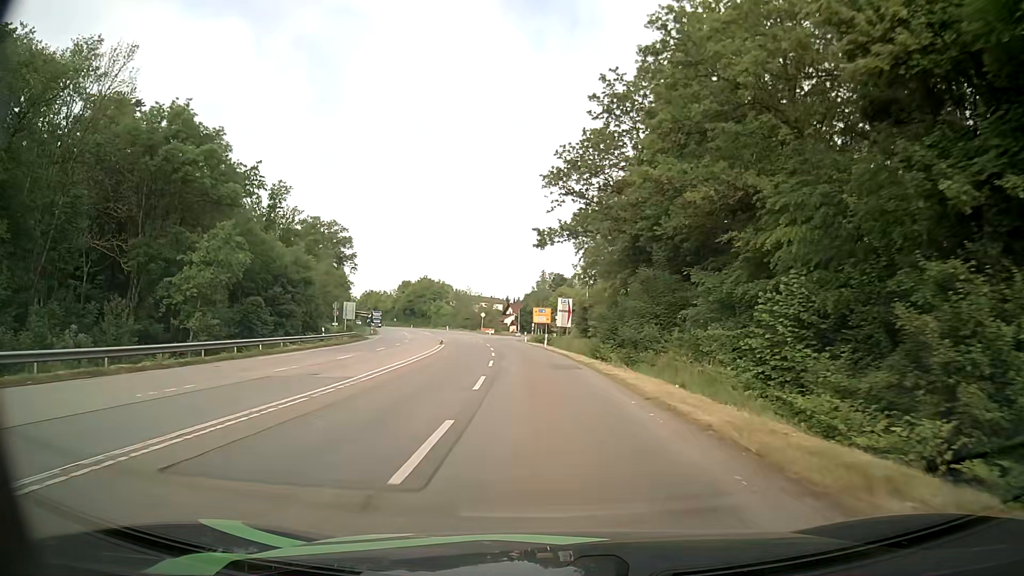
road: secondary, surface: asphalt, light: Day
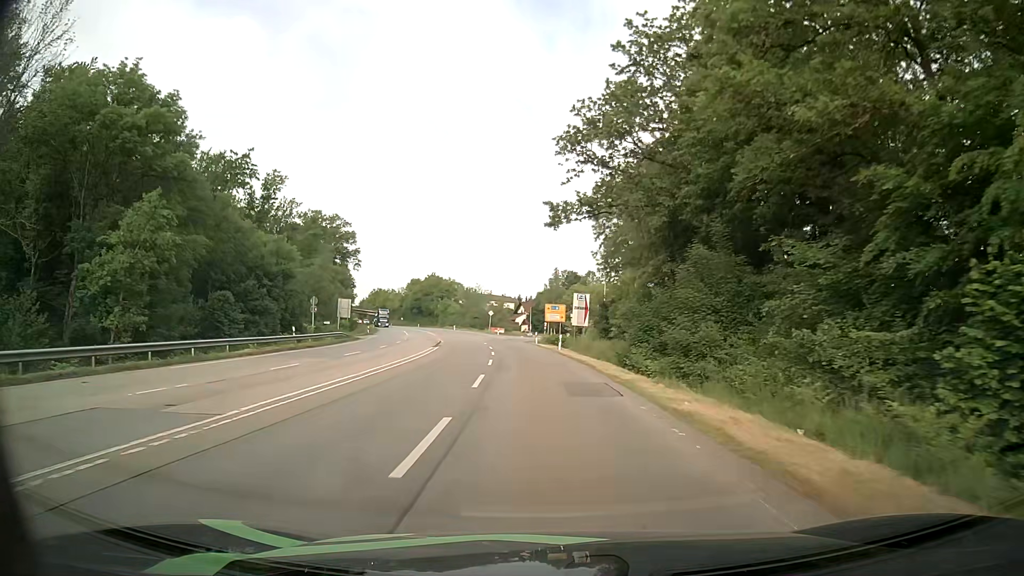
(-0.1, +8.9) m; -1°
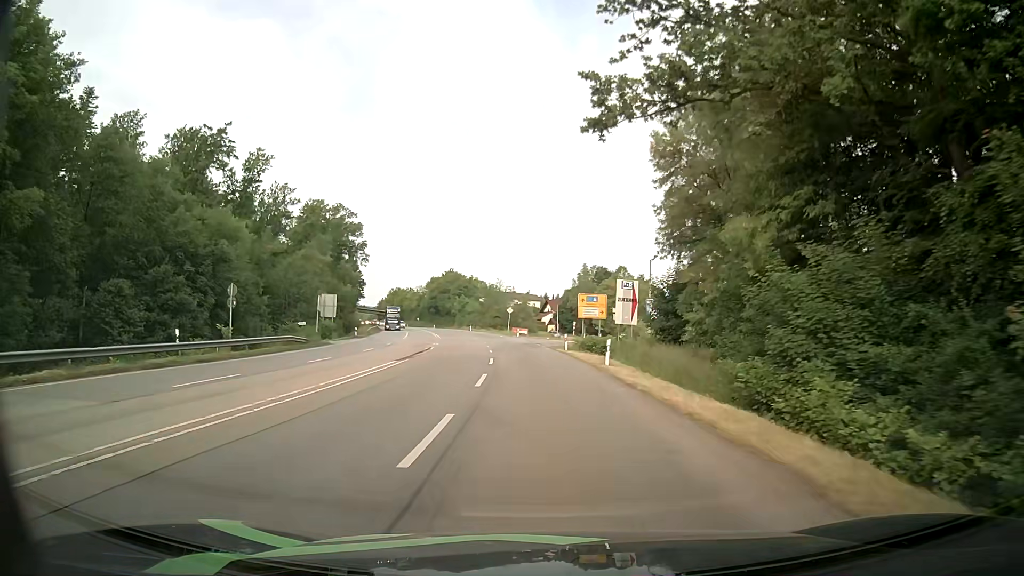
(-0.4, +17.8) m; -2°
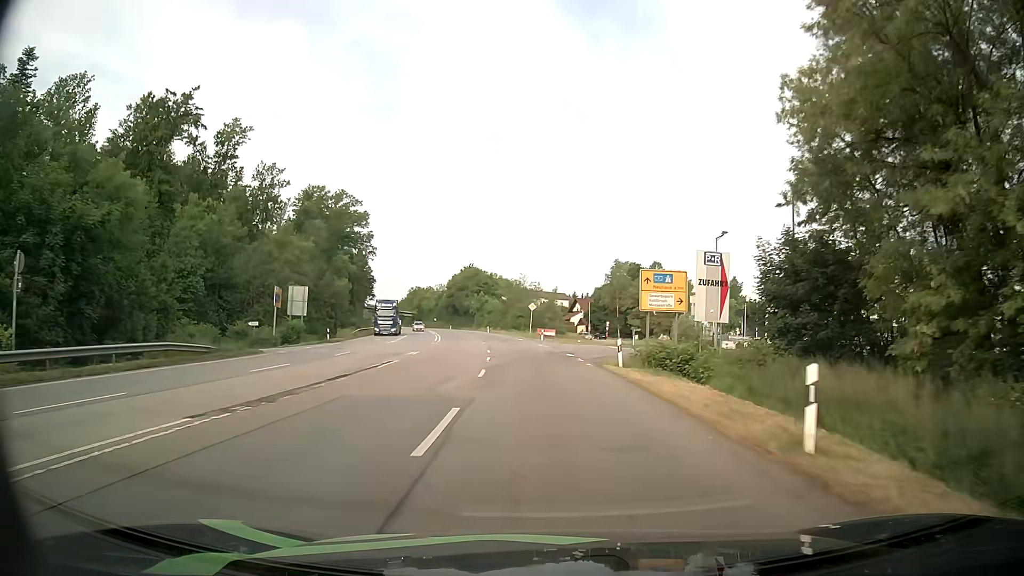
(-0.5, +17.8) m; -3°
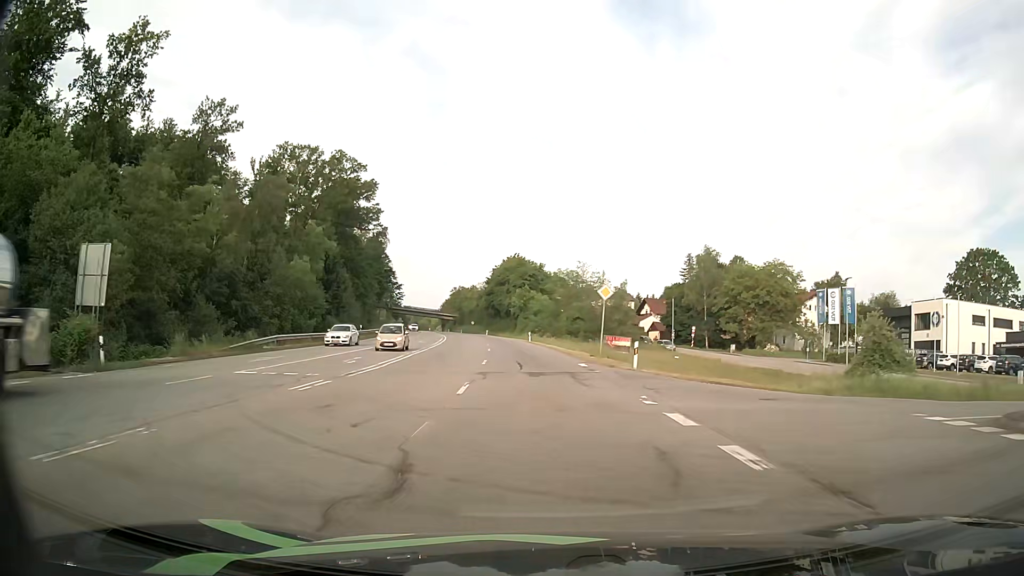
(-1.5, +35.7) m; -5°
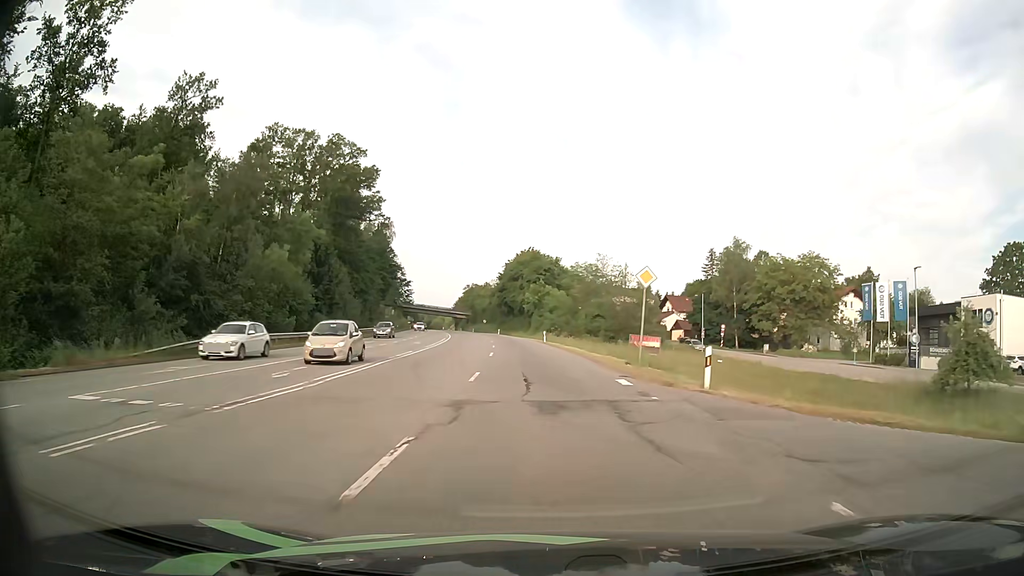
(-0.1, +8.9) m; -1°
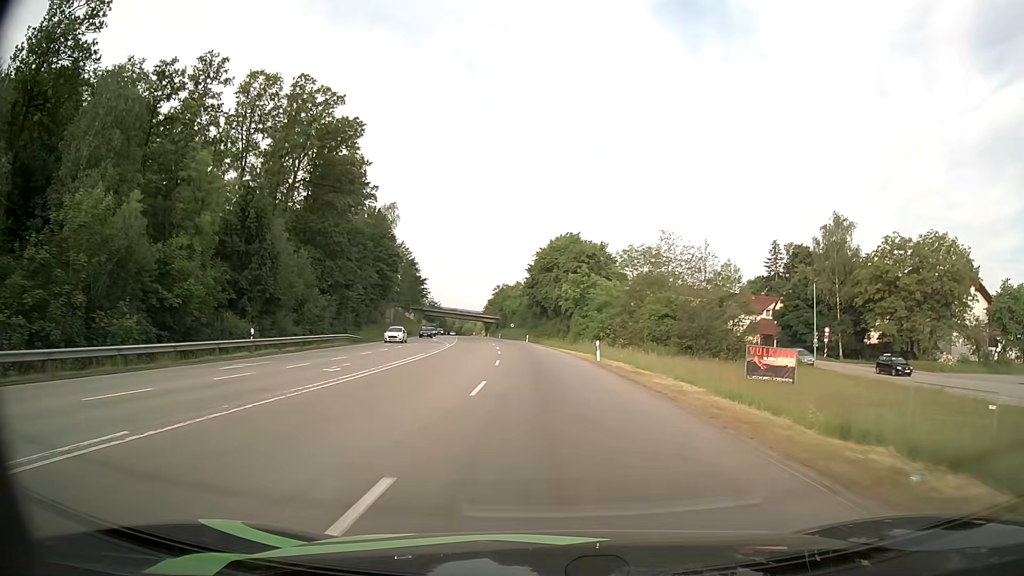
(-0.9, +26.7) m; -3°
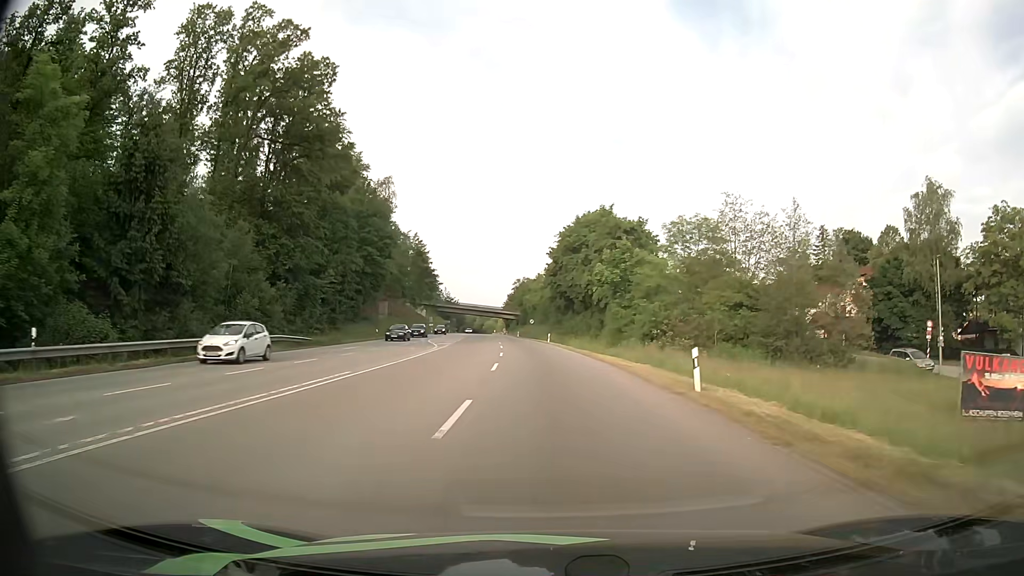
(-0.3, +17.8) m; -2°
(0, +10) (0, +20) (-1, +30) (-1, +40) (-2, +50) (-3, +60) (-4, +70) (-5, +80) (-6, +90) (-7, +100) m
